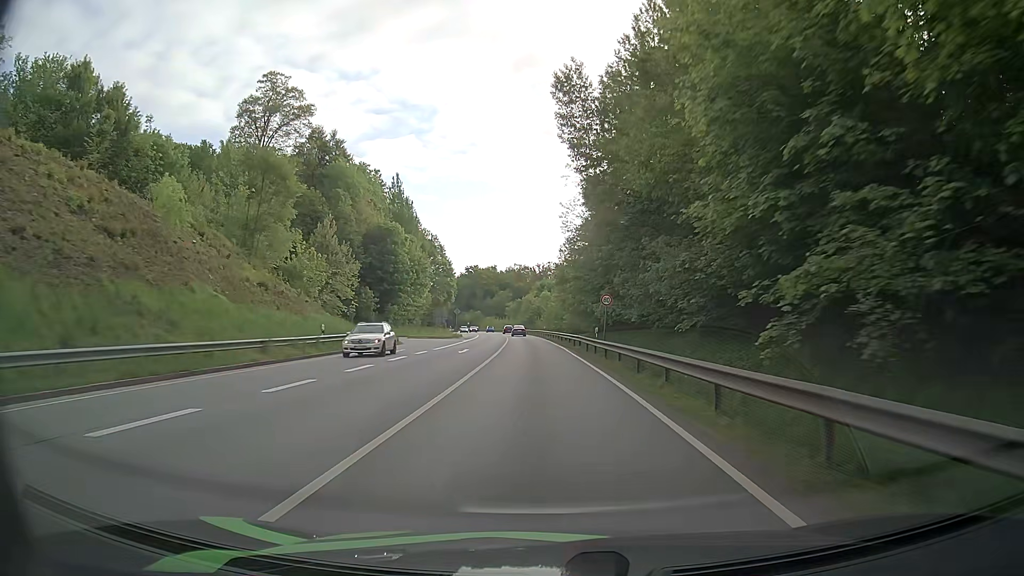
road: primary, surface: asphalt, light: Day
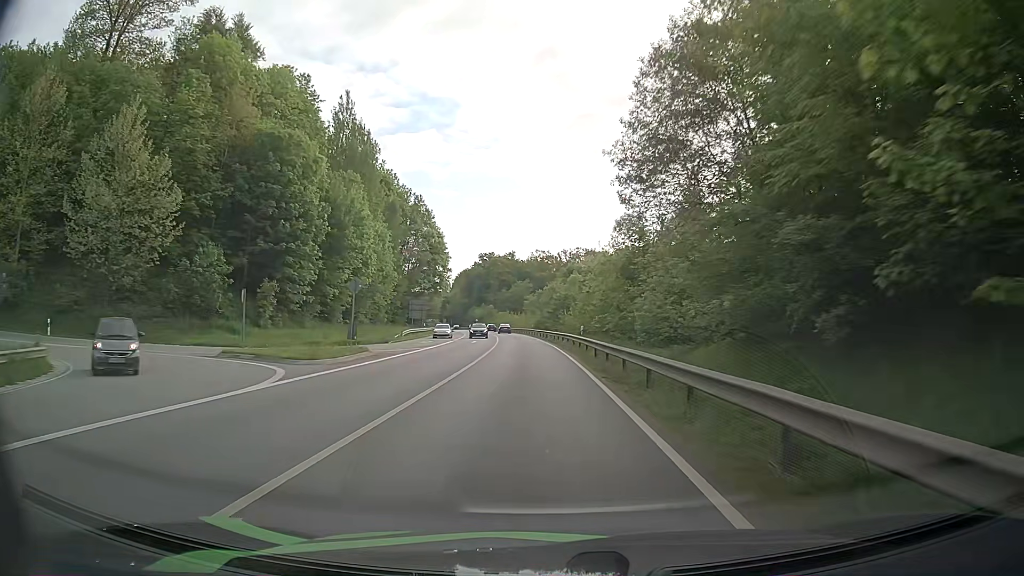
(-0.7, +48.5) m; -2°
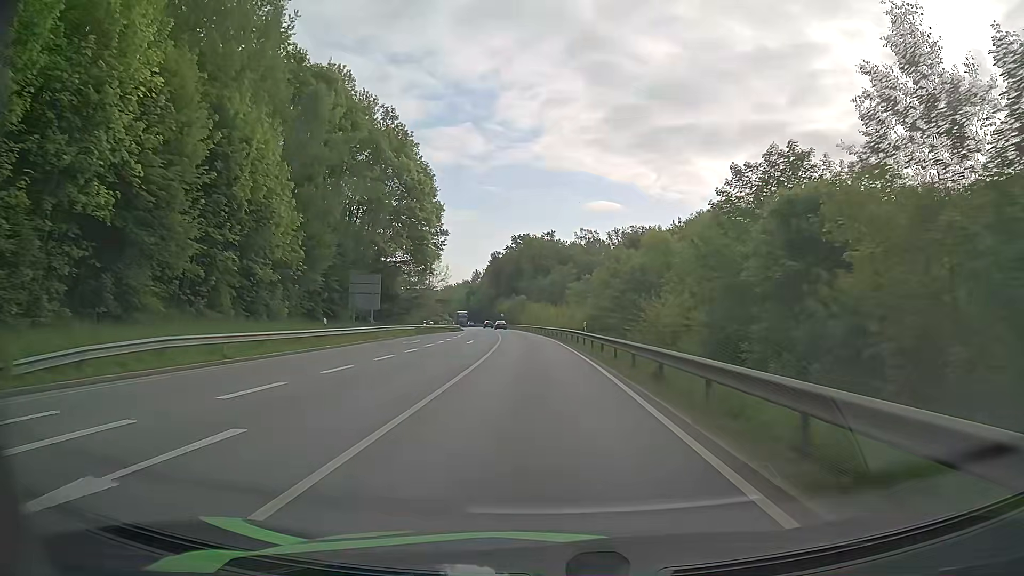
(-1.7, +47.6) m; -3°
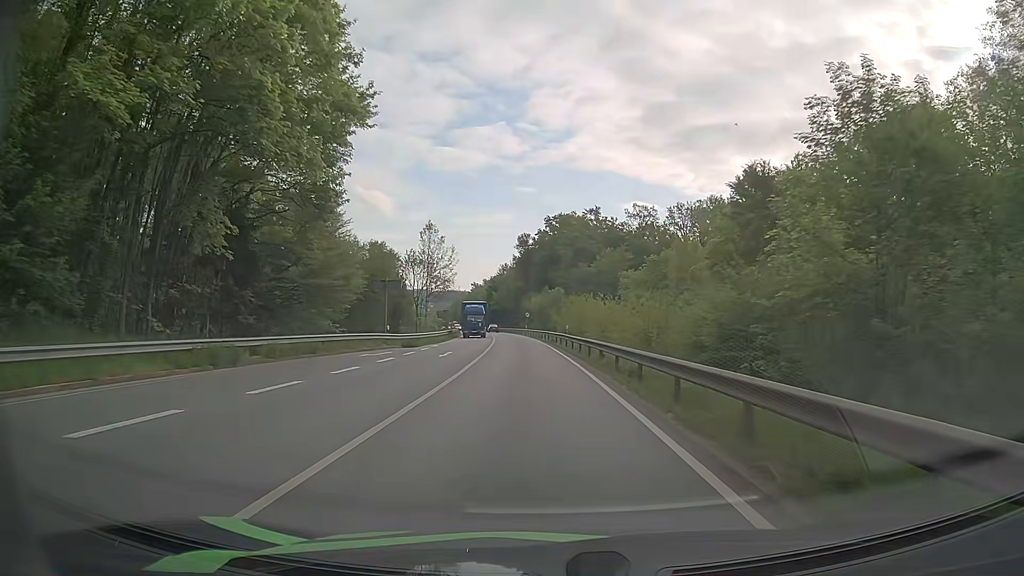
(-1.4, +46.8) m; -3°
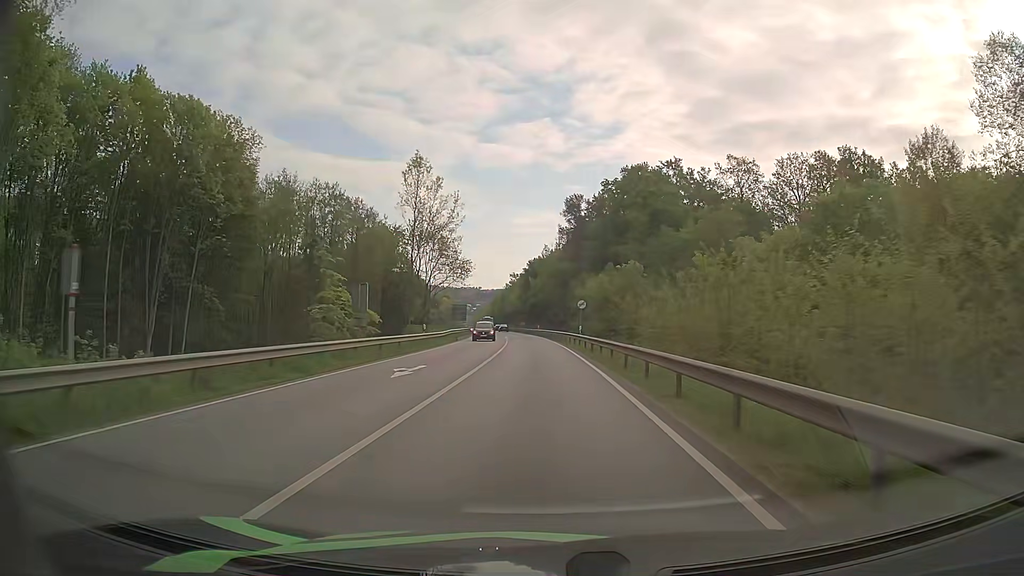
(-1.9, +47.3) m; -4°
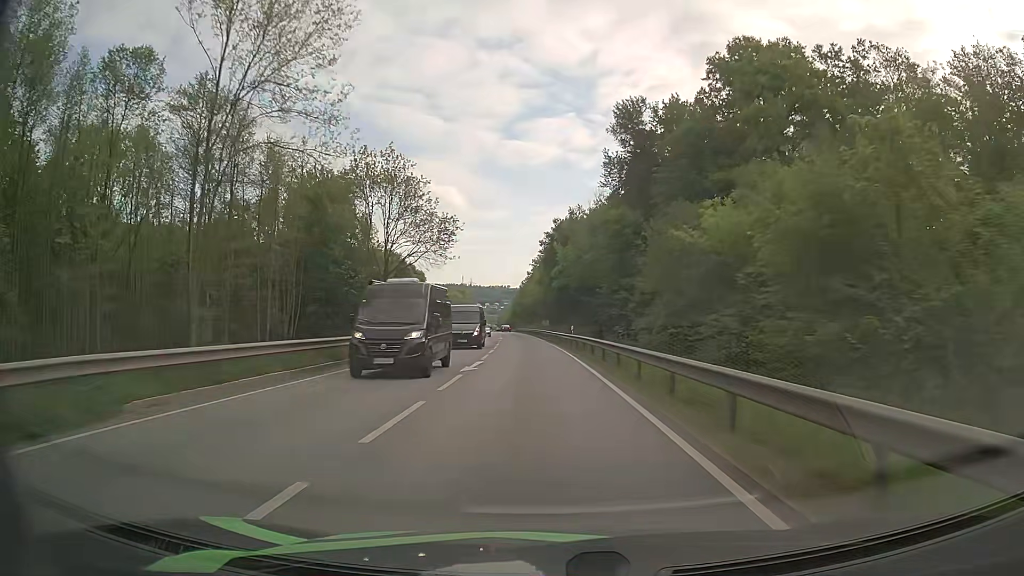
(-1.0, +48.2) m; -2°
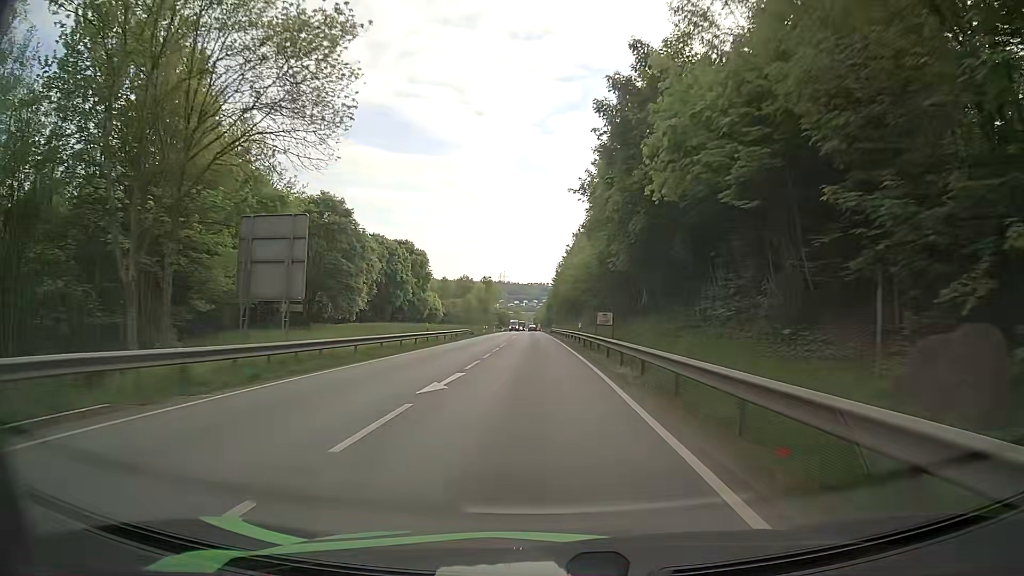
(-1.4, +48.9) m; -4°
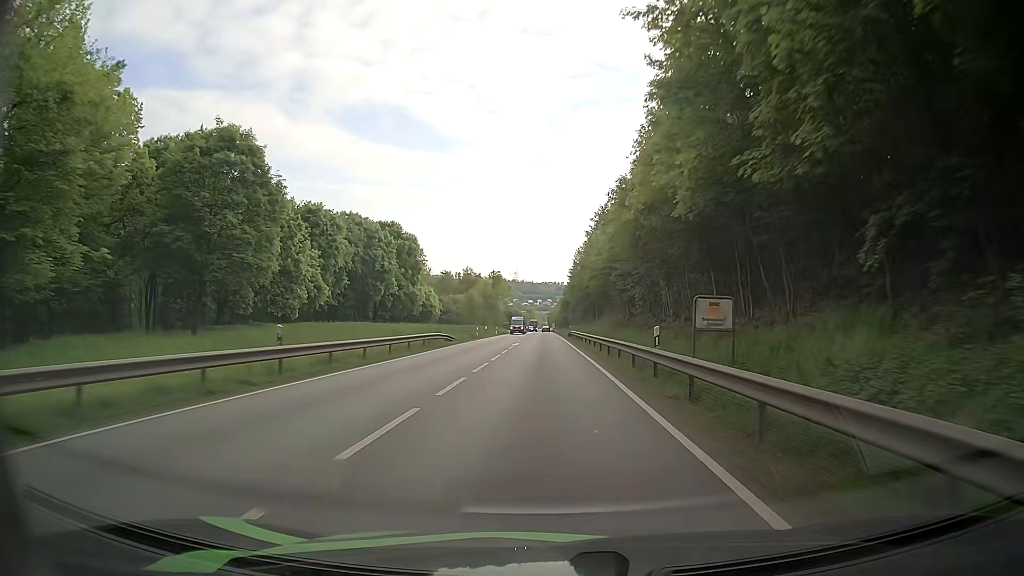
(-0.1, +24.3) m; -1°
(0, +10) (0, +20) (0, +30) (0, +40) (0, +50) (0, +60) (0, +70) (0, +80) (0, +90) (0, +100) m
